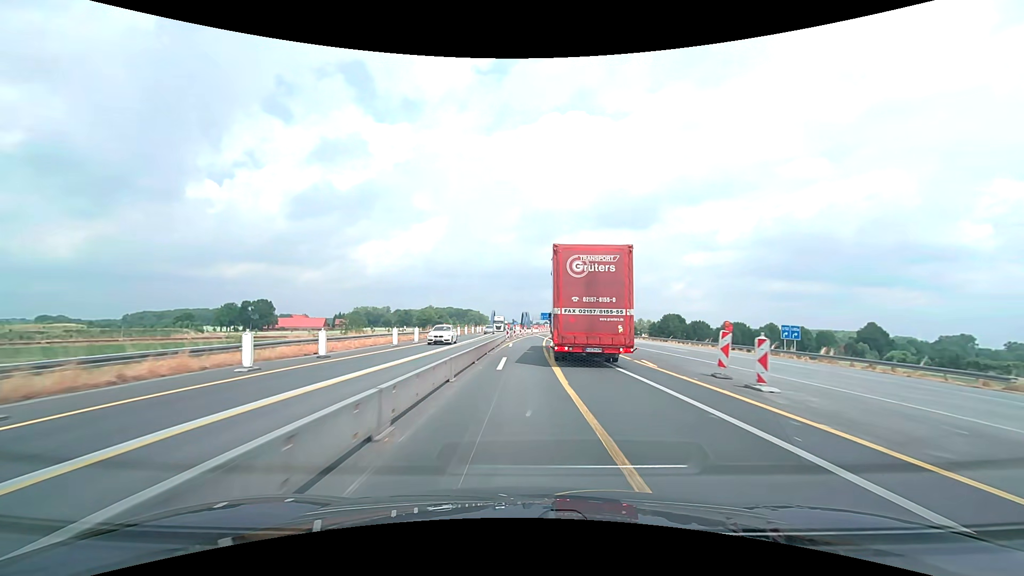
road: motorway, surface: asphalt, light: Day
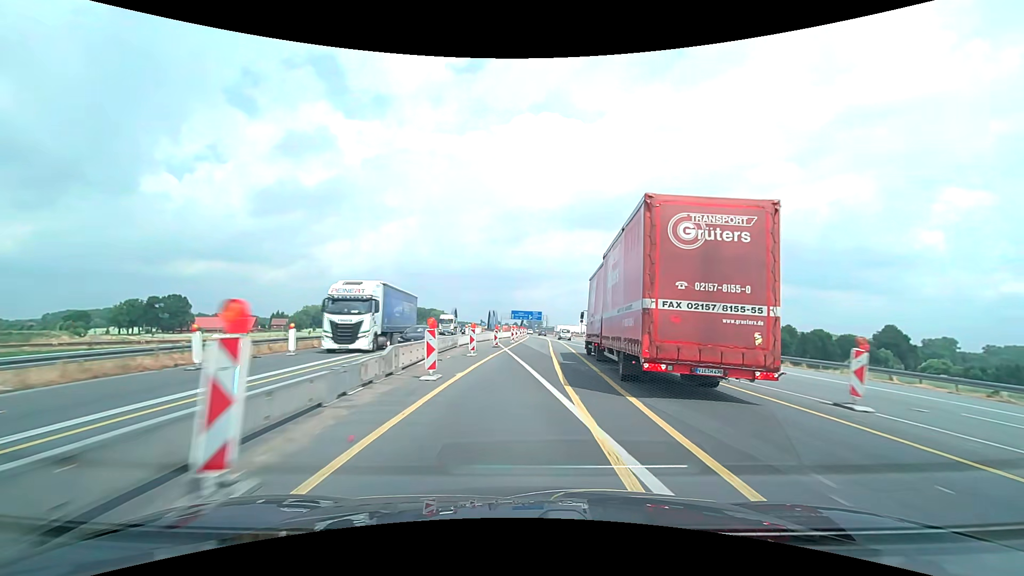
(+1.1, +51.8) m; +3°
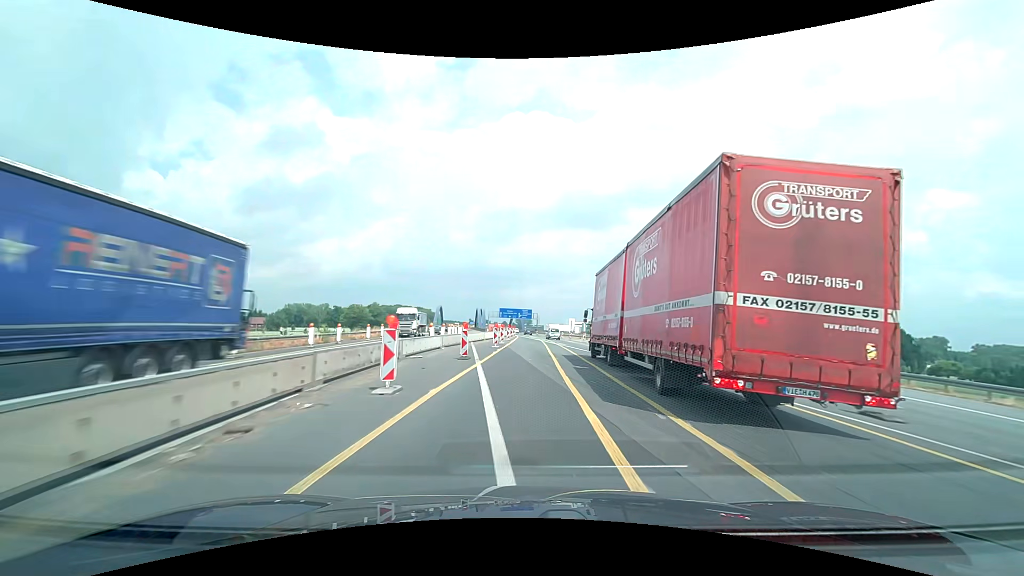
(+0.1, +13.6) m; +1°
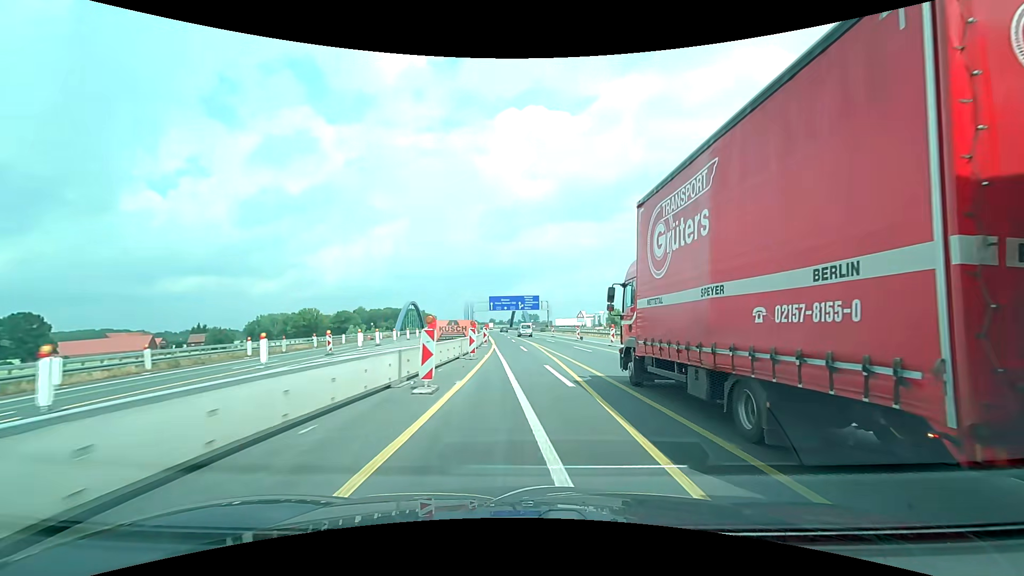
(+1.4, +69.8) m; -1°
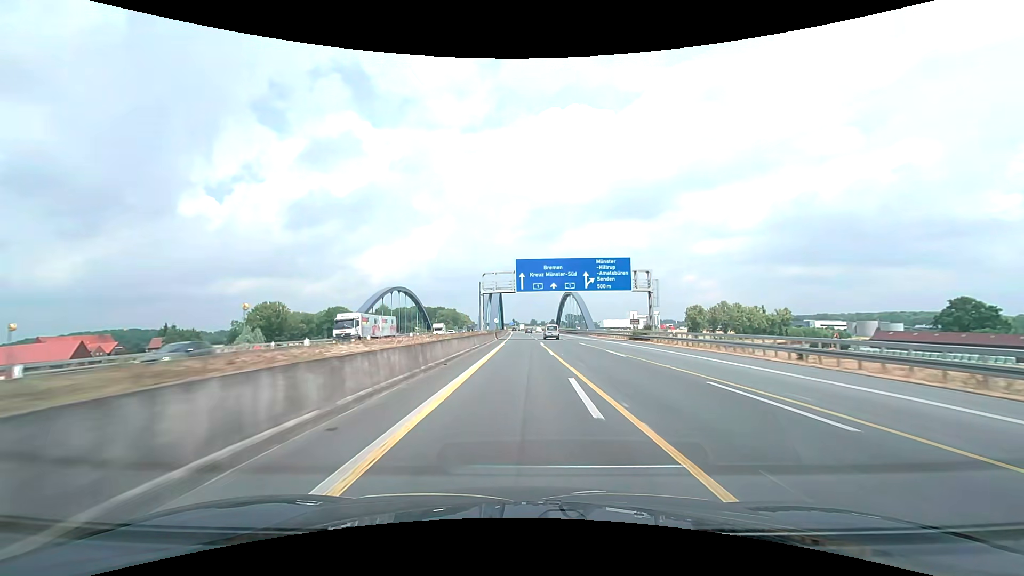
(-2.8, +71.9) m; -4°
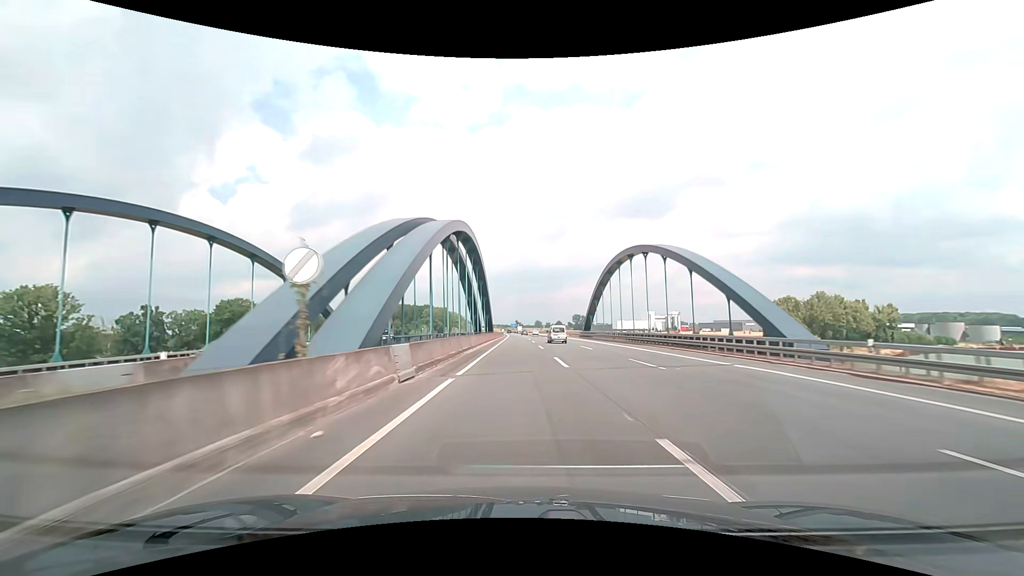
(-0.2, +78.0) m; 0°
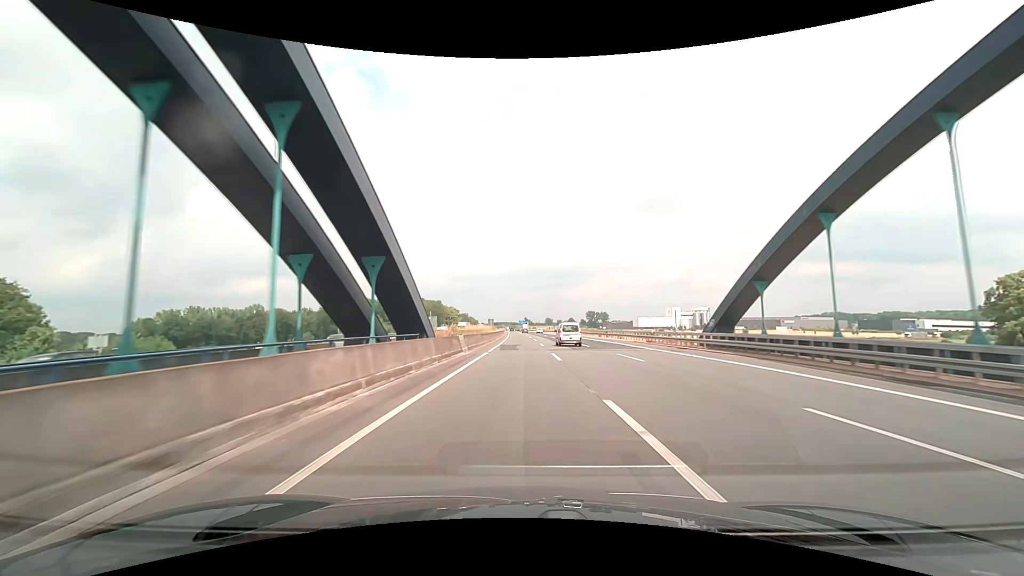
(-0.5, +69.9) m; -1°
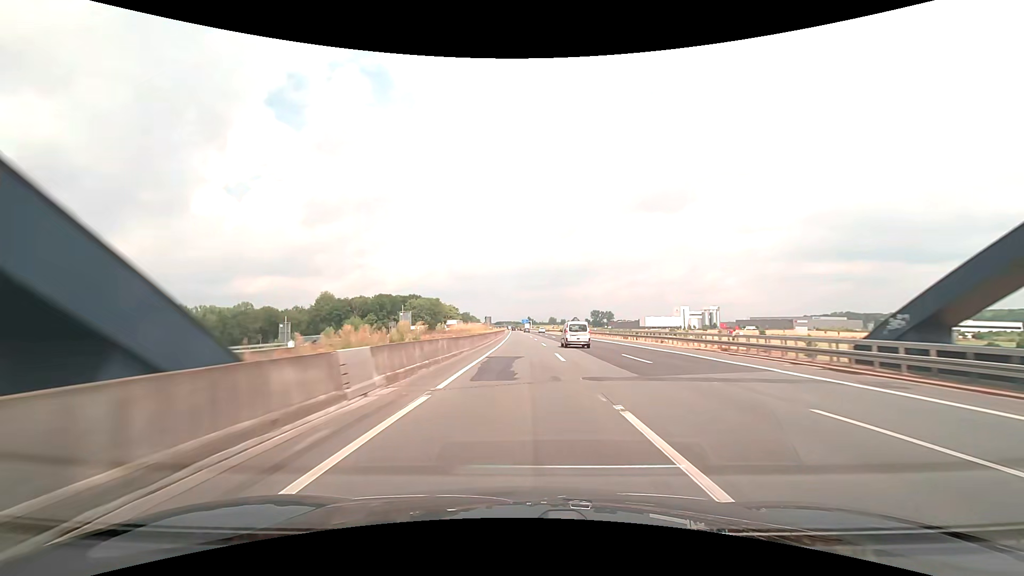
(0.0, +18.4) m; 0°
(0, +10) (0, +20) (0, +30) (0, +40) (0, +50) (-1, +60) (-1, +70) (-1, +80) (-1, +90) (-1, +100) m
